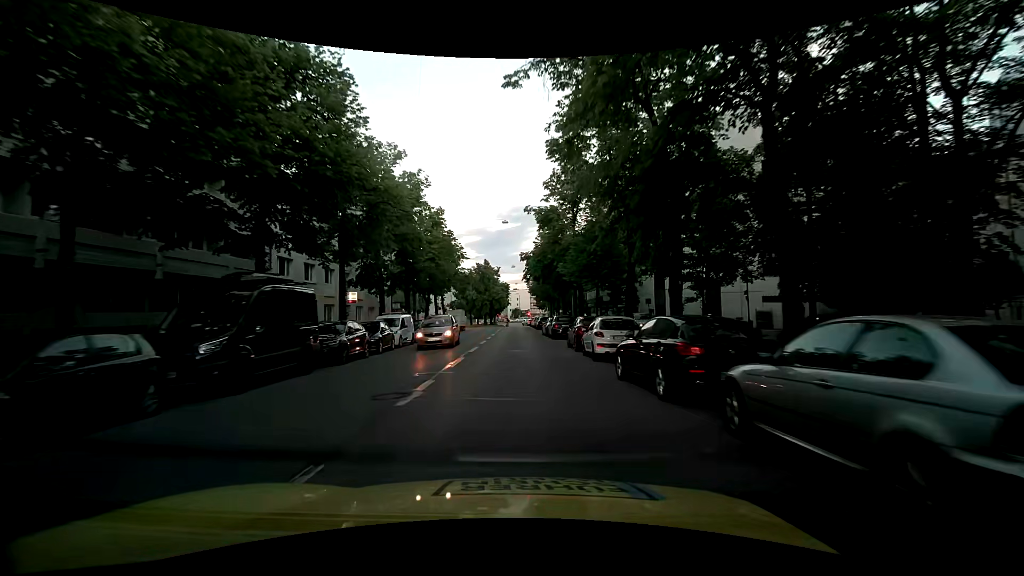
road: secondary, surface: asphalt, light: Day
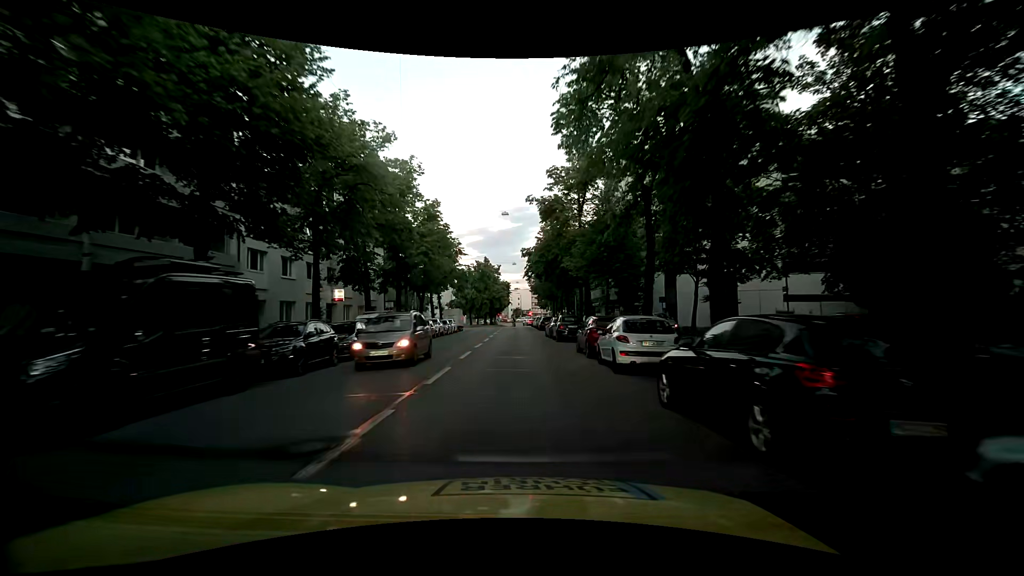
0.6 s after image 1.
(0.0, +3.5) m; 0°
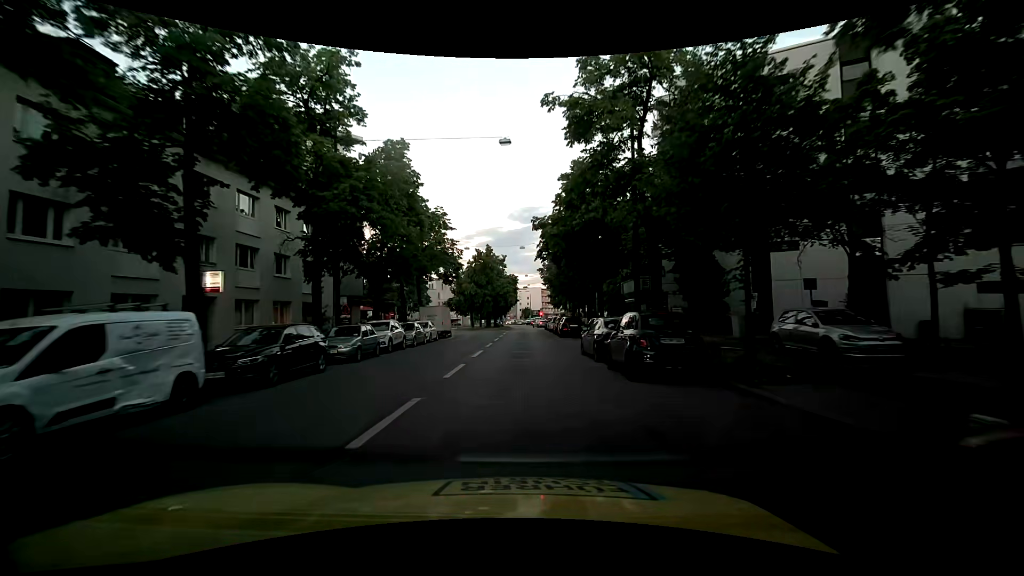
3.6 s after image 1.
(-0.2, +17.1) m; -2°
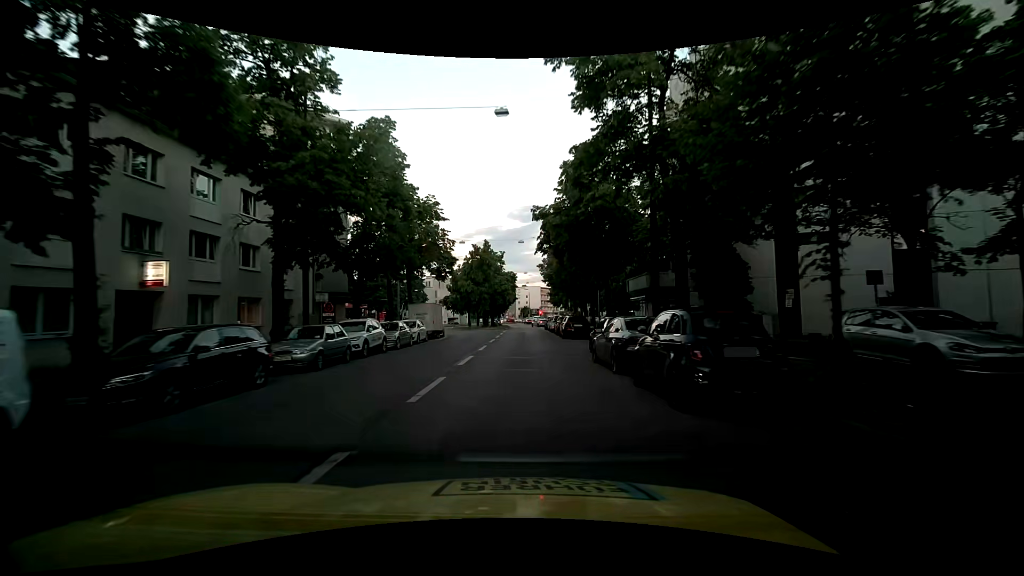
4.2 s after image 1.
(0.0, +3.4) m; +2°
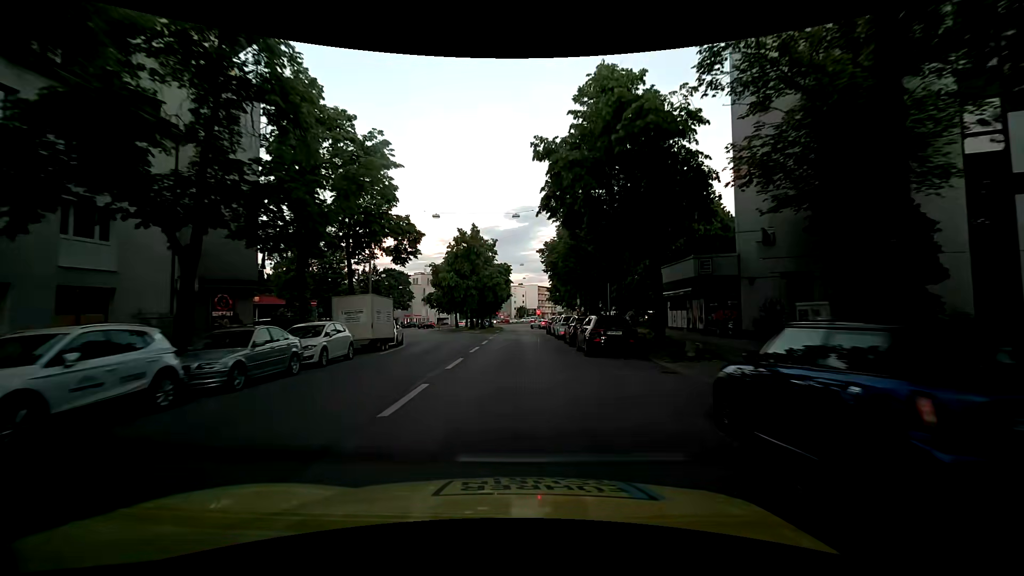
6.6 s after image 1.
(-0.2, +13.3) m; -1°
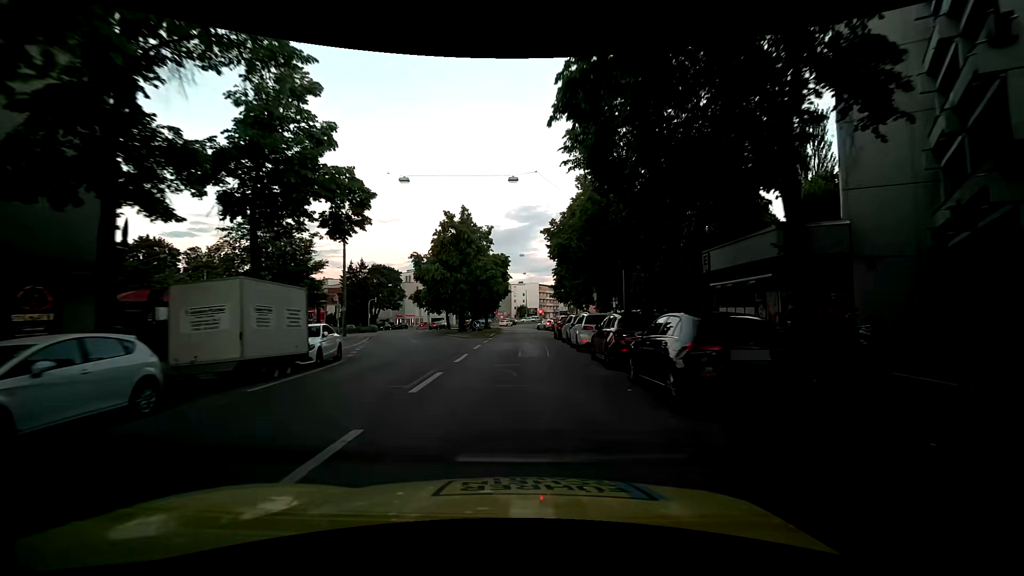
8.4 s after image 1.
(+0.1, +10.1) m; 0°
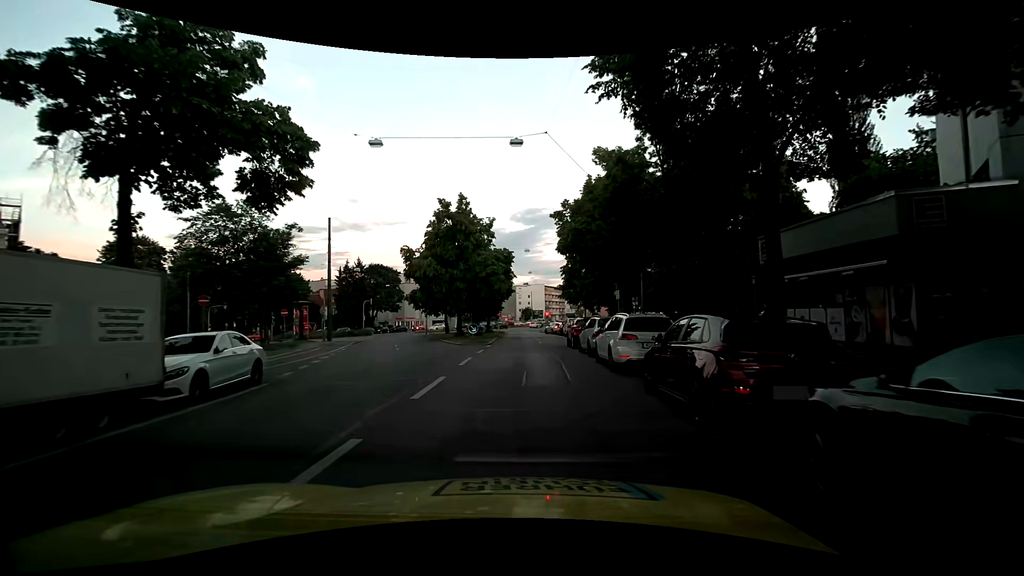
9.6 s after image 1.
(0.0, +6.3) m; 0°
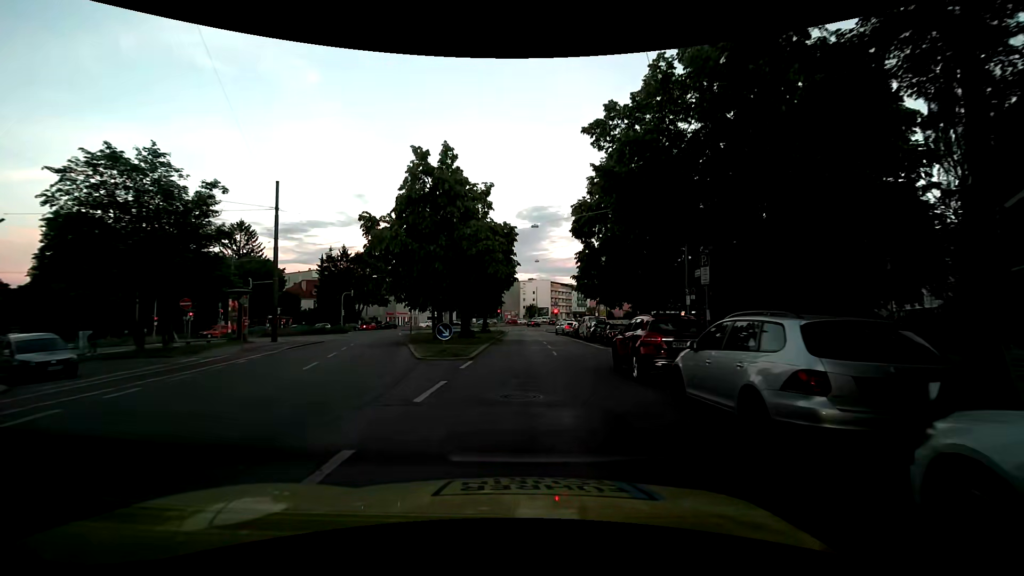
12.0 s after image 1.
(0.0, +12.7) m; -1°
